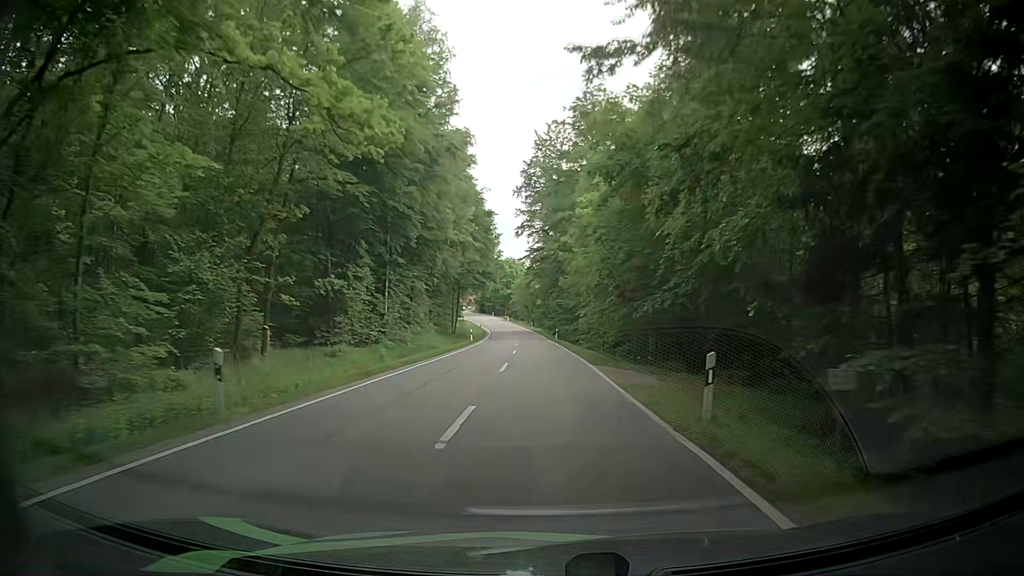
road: secondary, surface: asphalt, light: Day
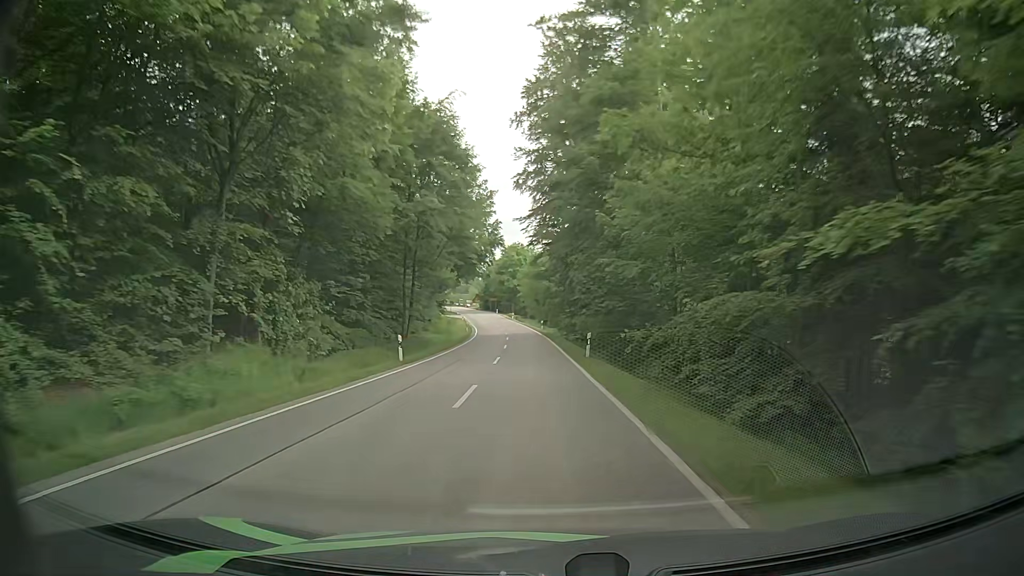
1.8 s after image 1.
(-0.2, +31.6) m; -1°
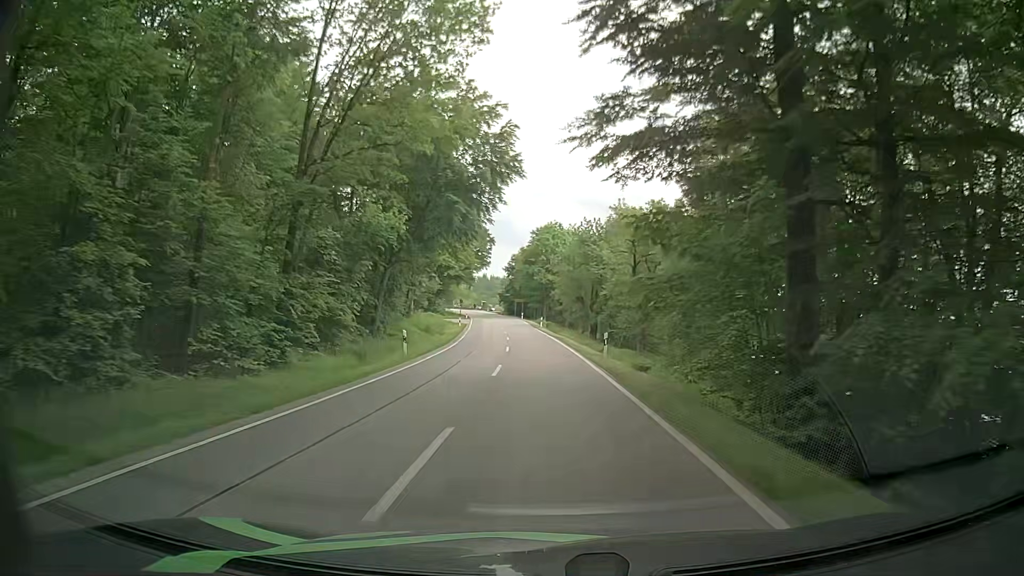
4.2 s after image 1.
(-1.8, +42.2) m; -4°
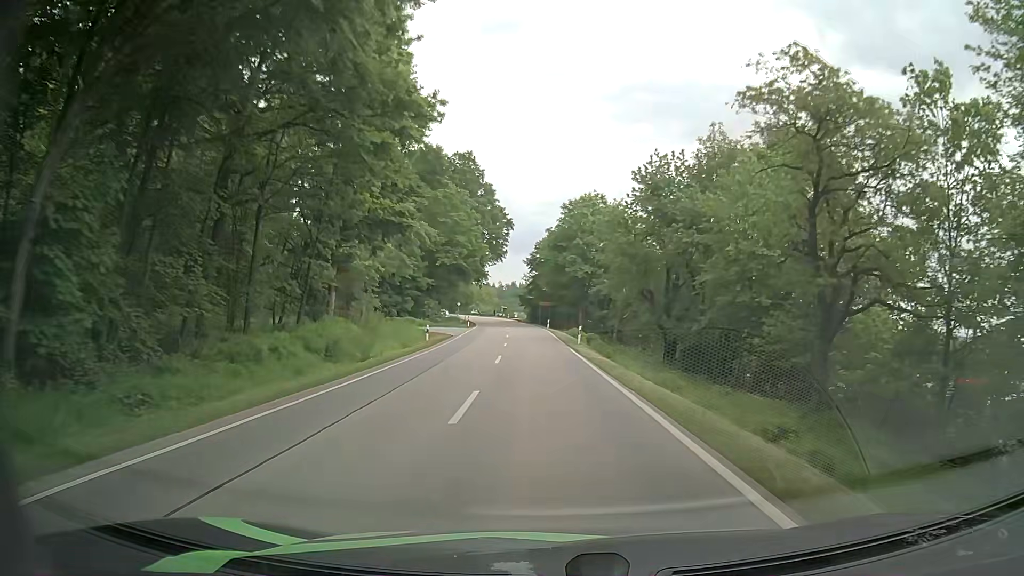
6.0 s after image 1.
(-0.7, +31.3) m; -3°
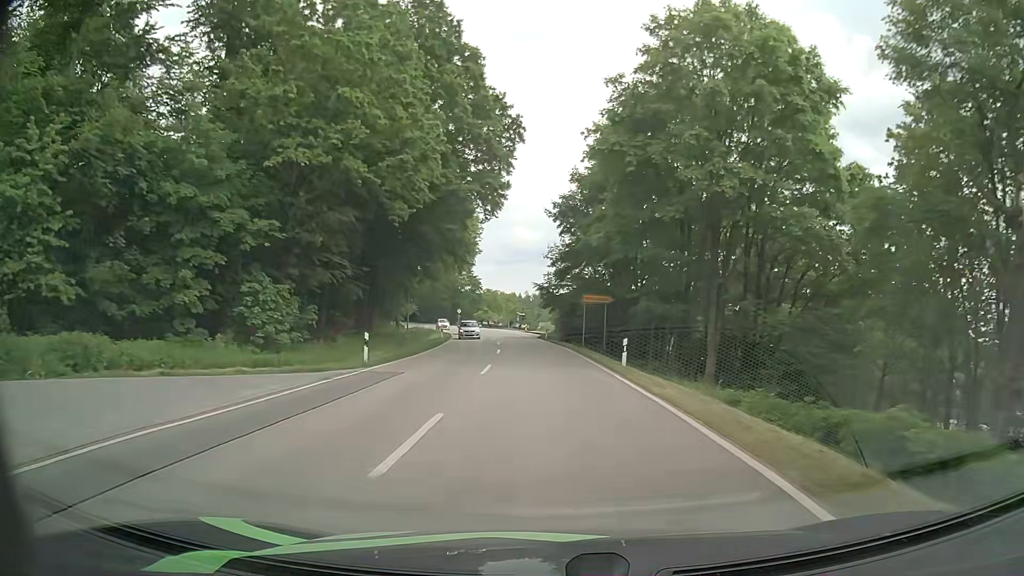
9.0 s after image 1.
(-1.4, +50.6) m; -2°
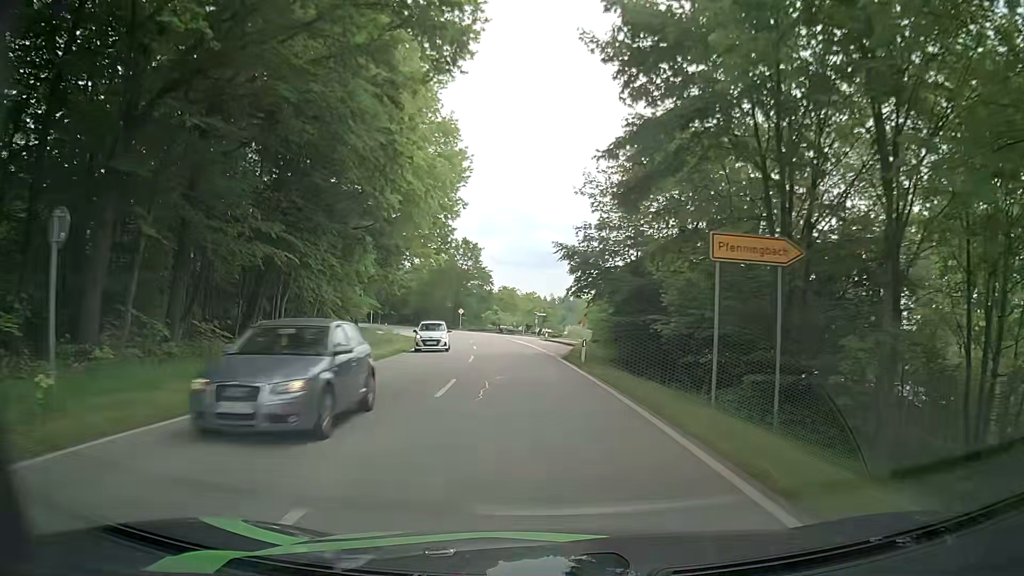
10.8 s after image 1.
(-0.4, +29.1) m; -2°
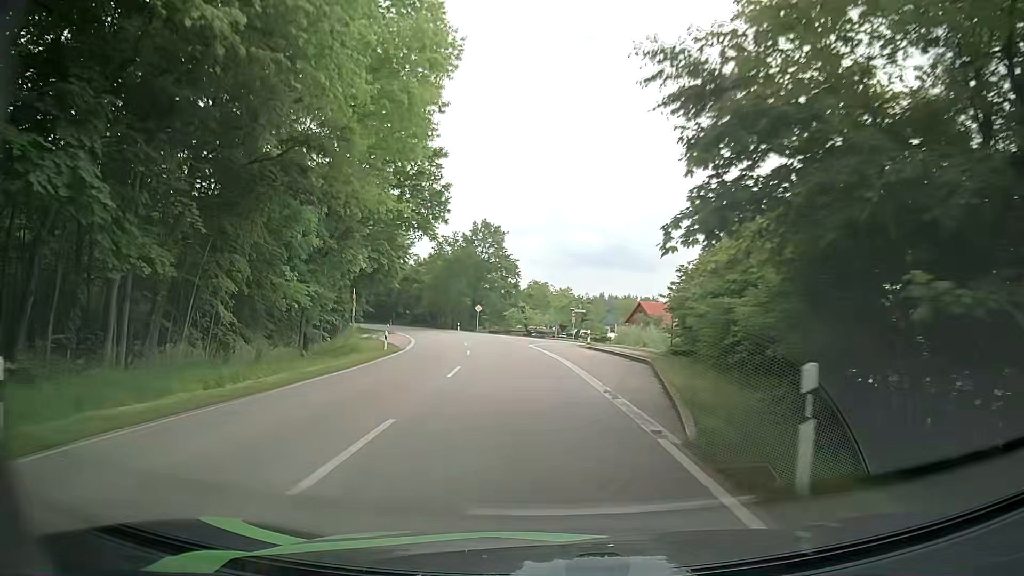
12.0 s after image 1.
(-0.5, +19.2) m; -3°
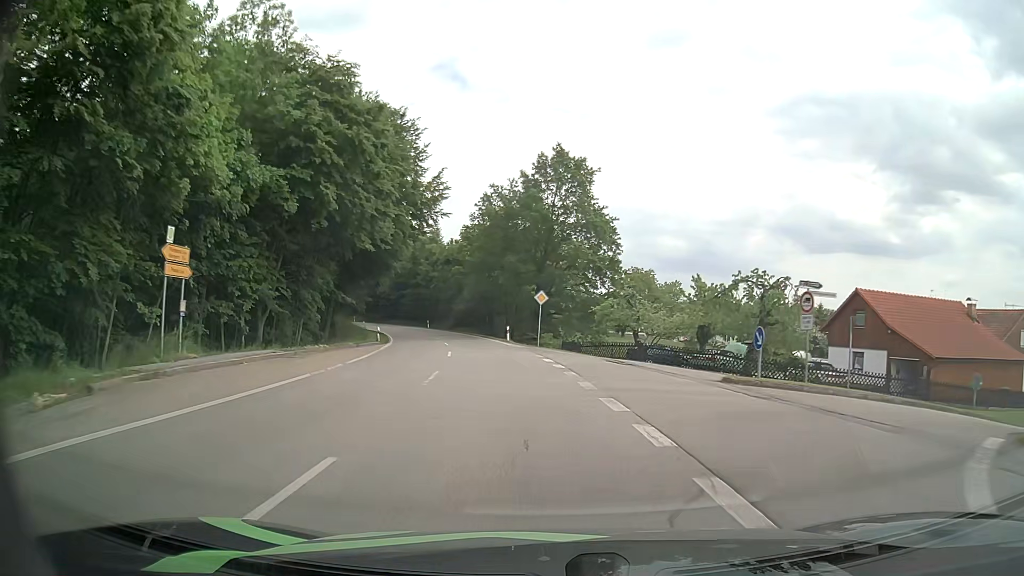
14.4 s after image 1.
(-2.7, +38.5) m; -8°
(0, +10) (-1, +20) (-2, +30) (-4, +40) (-6, +50) (-8, +59) (-11, +69) (-14, +78) (-18, +88) (-22, +97) m
